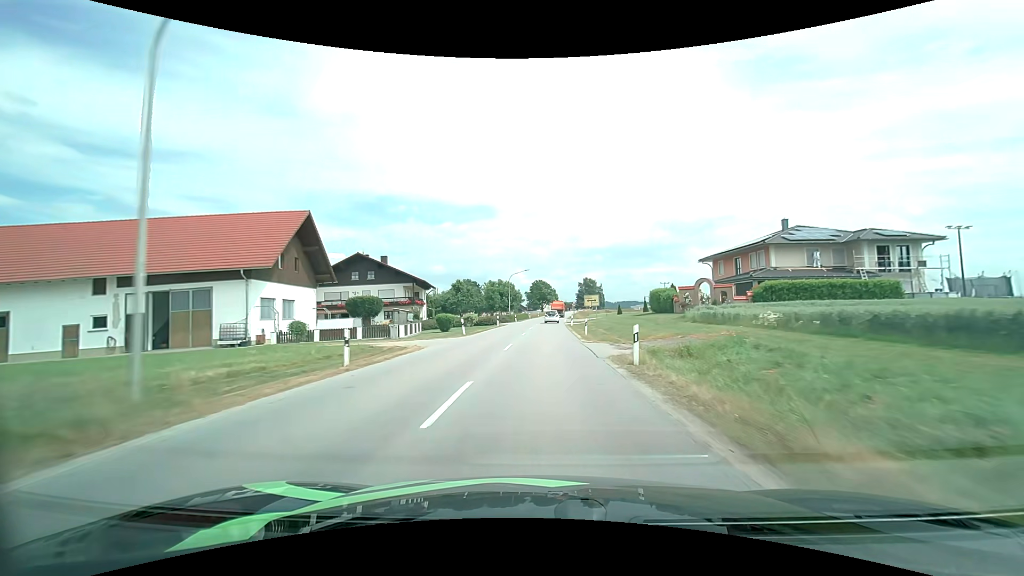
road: secondary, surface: asphalt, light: Day
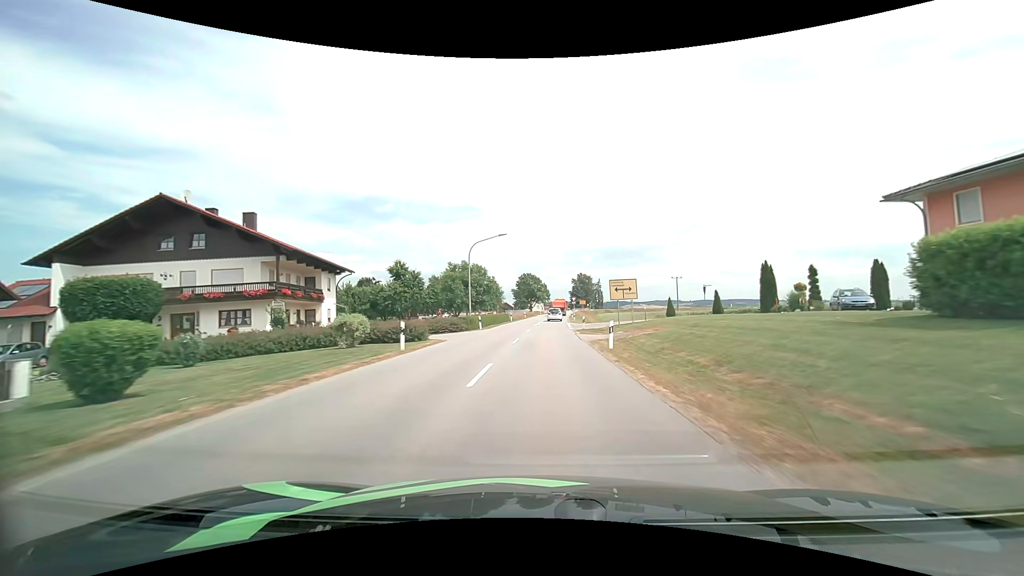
(+0.3, +32.9) m; +1°
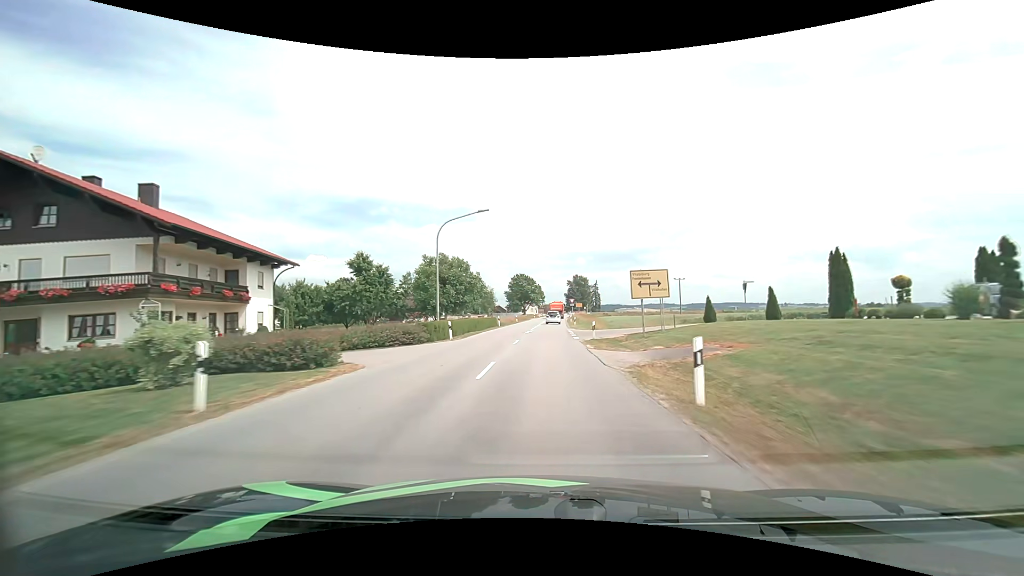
(0.0, +10.5) m; +1°
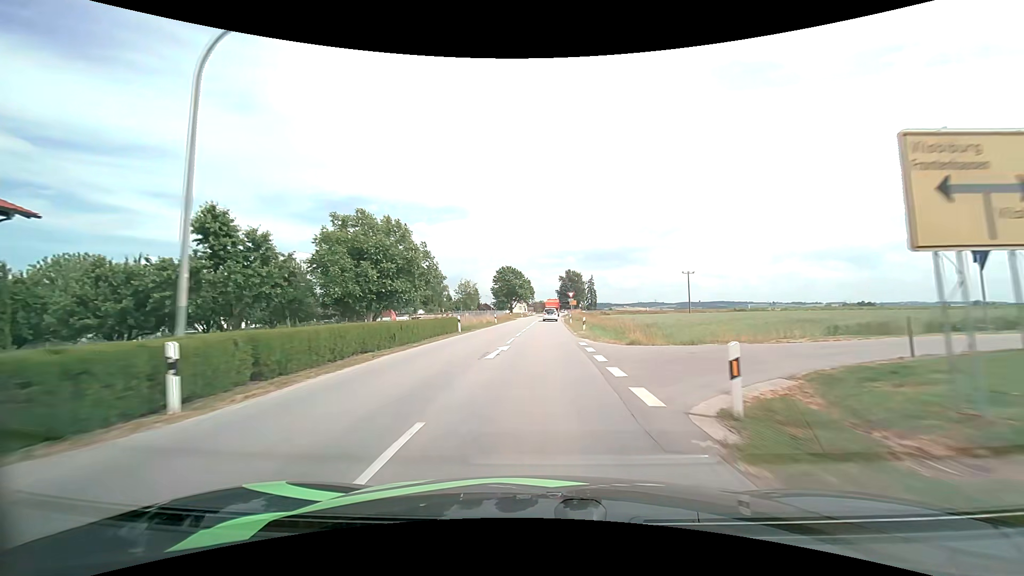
(+0.2, +20.1) m; +1°
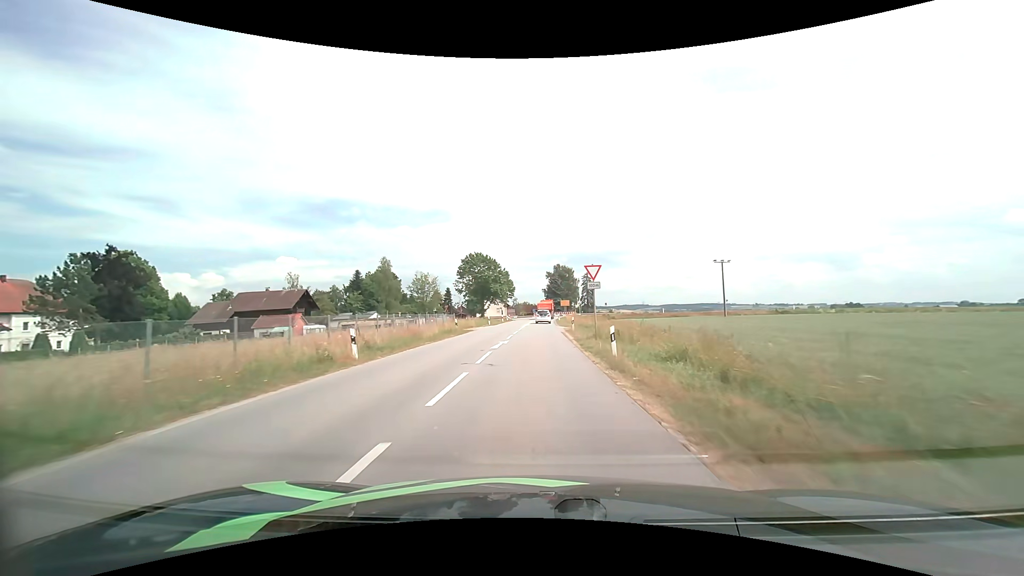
(+0.6, +36.6) m; +2°
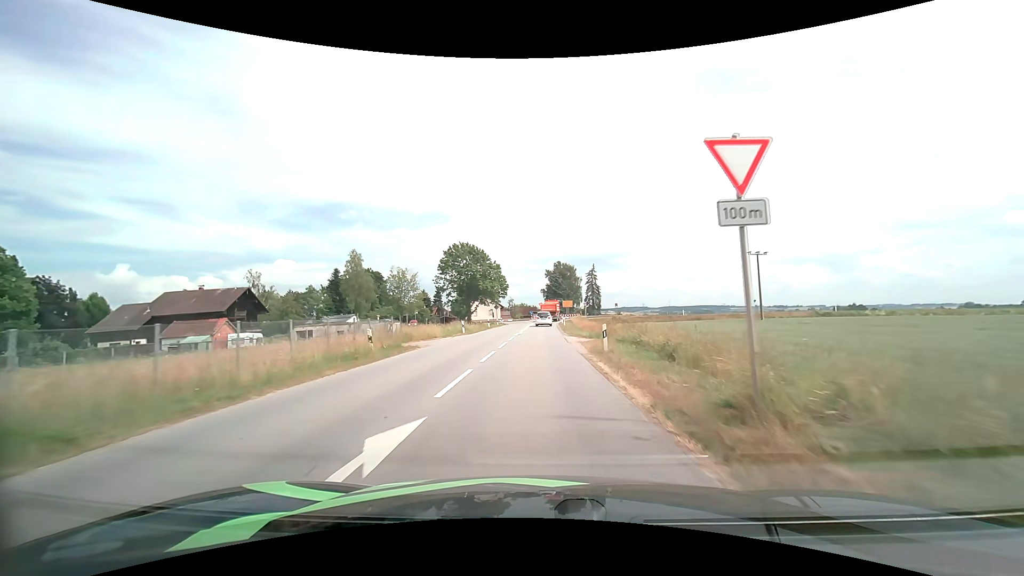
(0.0, +16.9) m; 0°
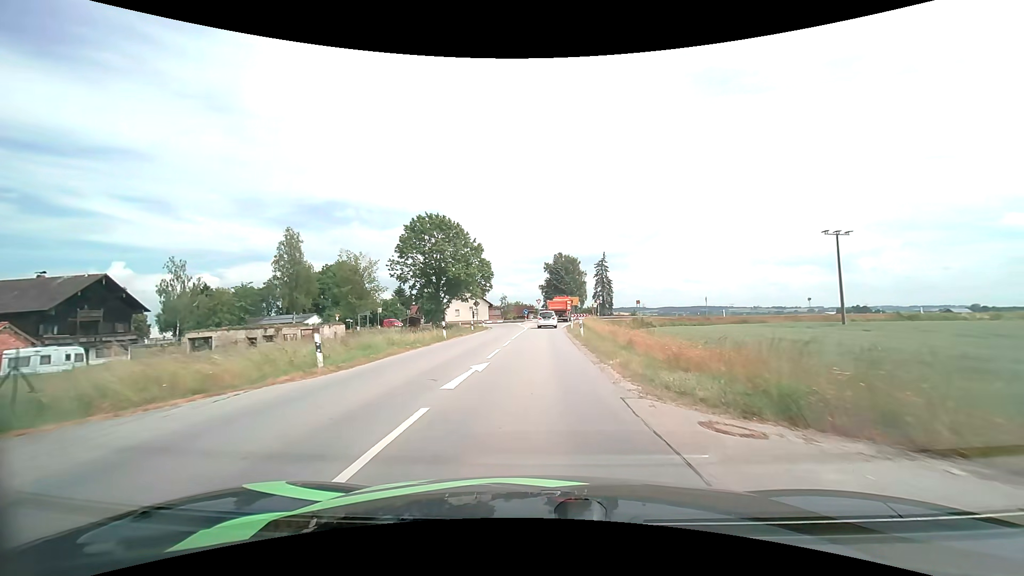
(0.0, +22.7) m; 0°
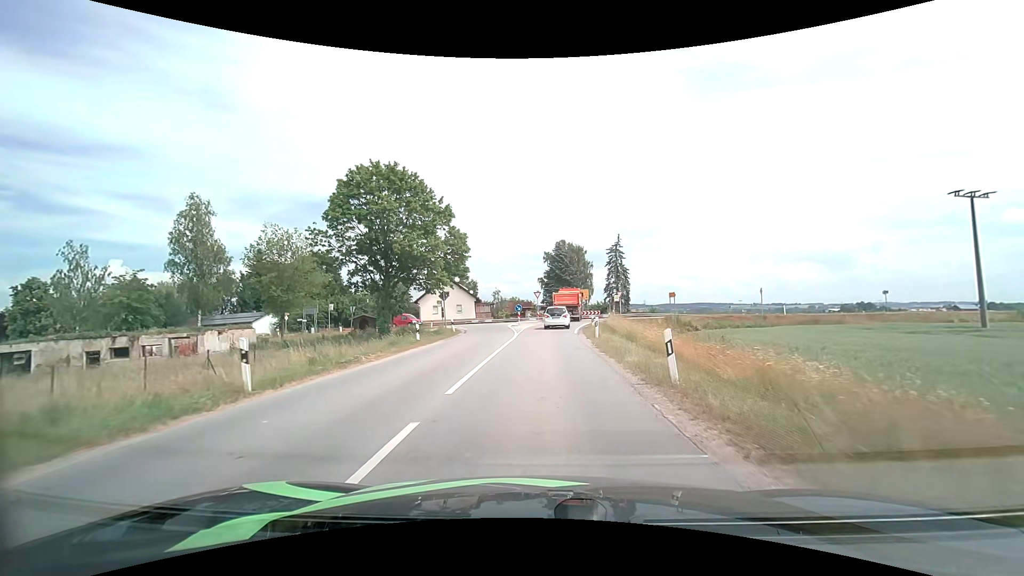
(+0.1, +18.7) m; 0°
(0, +10) (0, +20) (0, +30) (+1, +40) (+4, +50) (+10, +58) (+19, +61) (+29, +63) (+39, +64) (+48, +65) m
